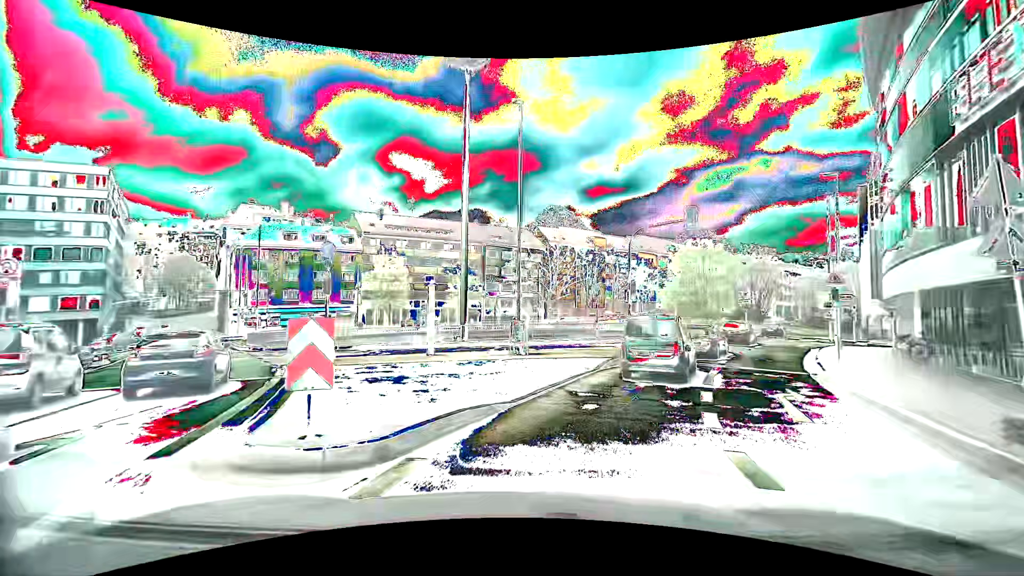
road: primary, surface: asphalt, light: Day
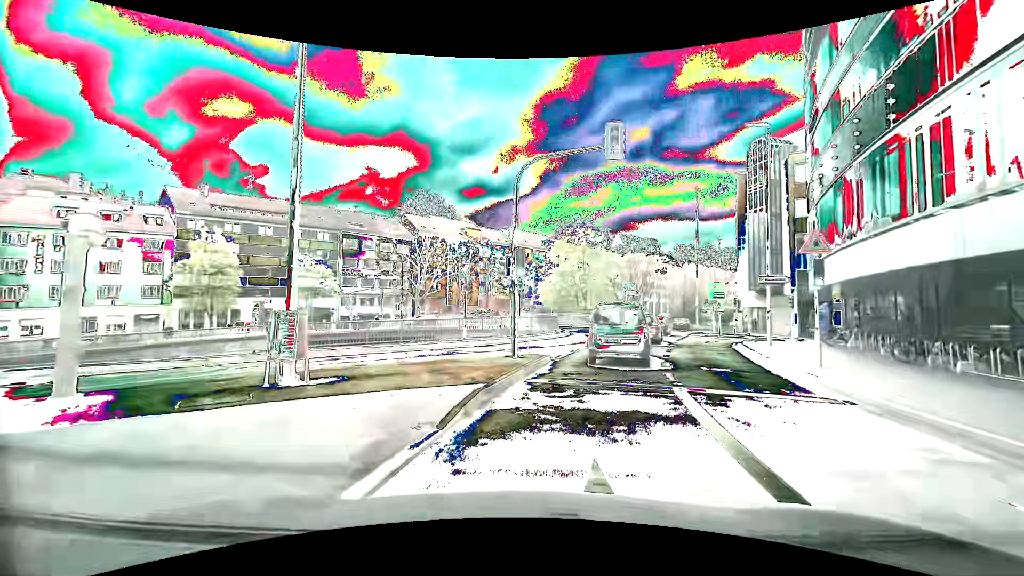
(+1.5, +10.1) m; +16°
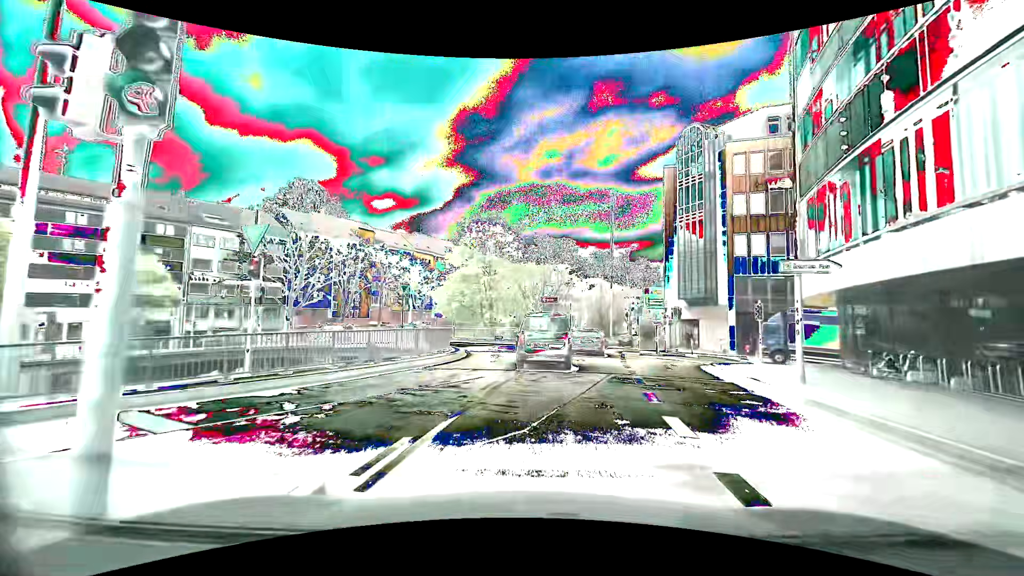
(+1.2, +11.2) m; +11°
(+1, +10) (+1, +20) (0, +30) (-4, +39) (-9, +47) (-18, +52) (-28, +52) (-37, +48) (-42, +39) (-48, +31) m
